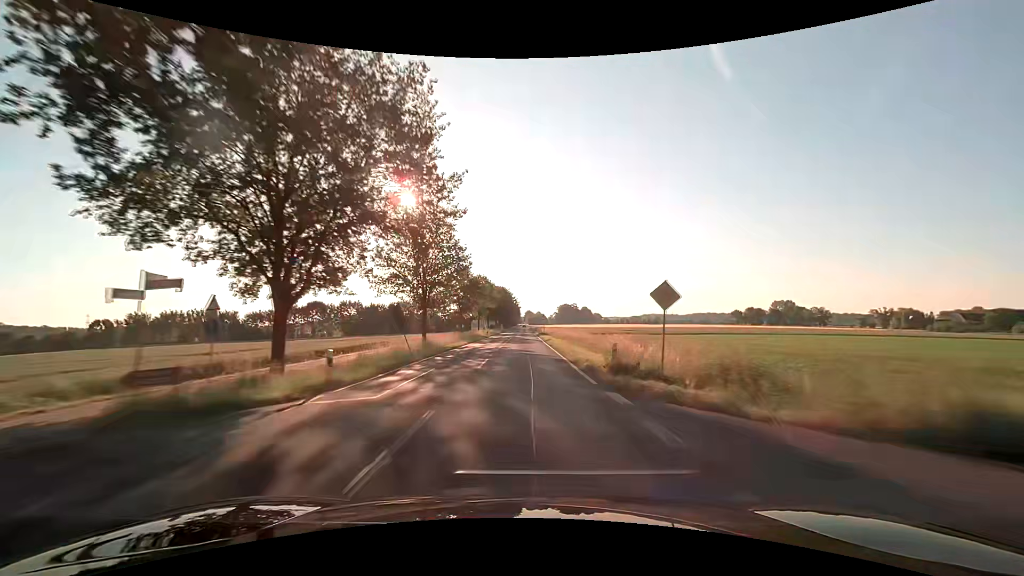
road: secondary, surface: asphalt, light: Day
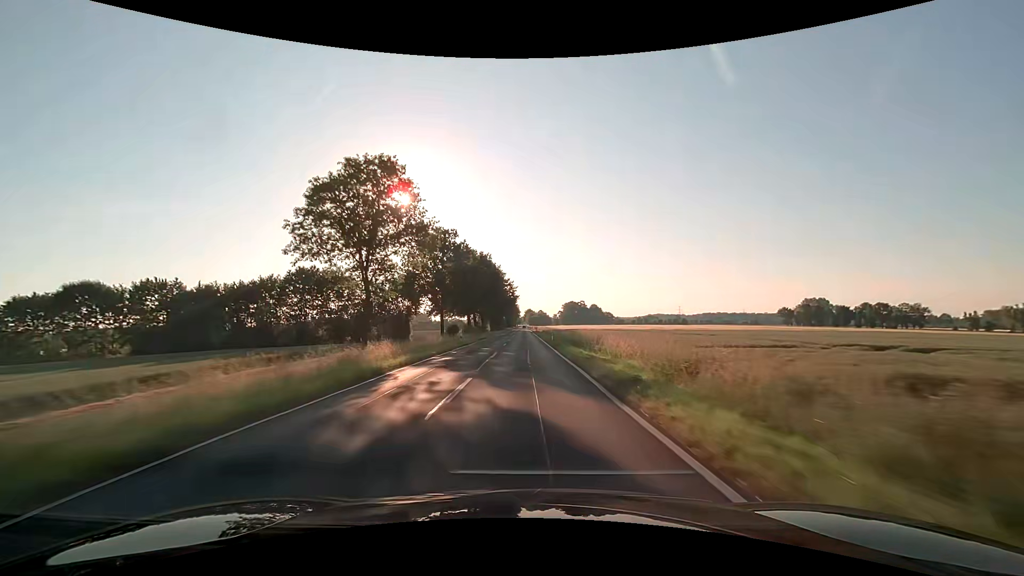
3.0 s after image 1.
(-0.3, +79.0) m; 0°
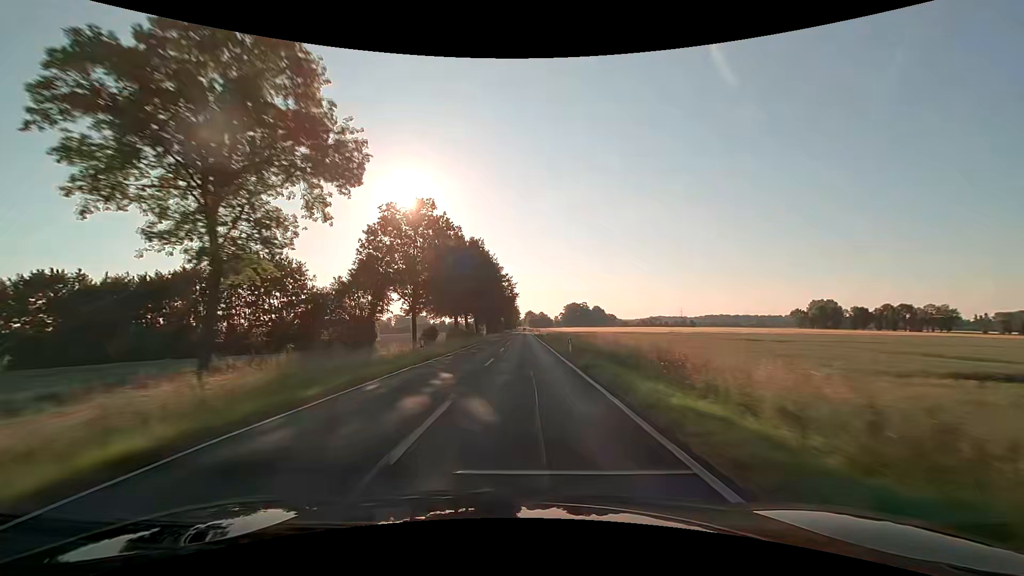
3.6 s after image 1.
(0.0, +15.8) m; 0°
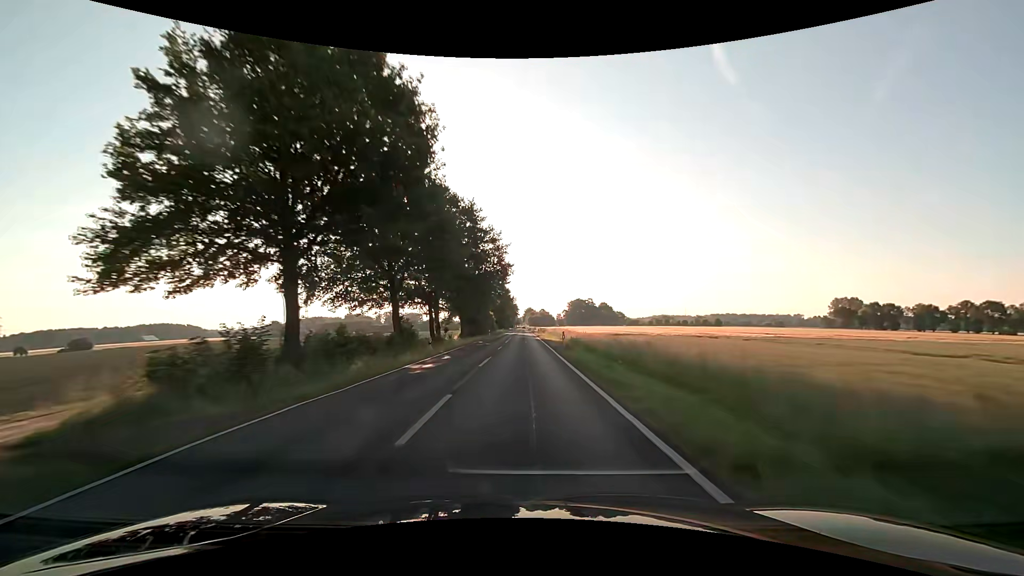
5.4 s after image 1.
(+0.1, +47.4) m; 0°
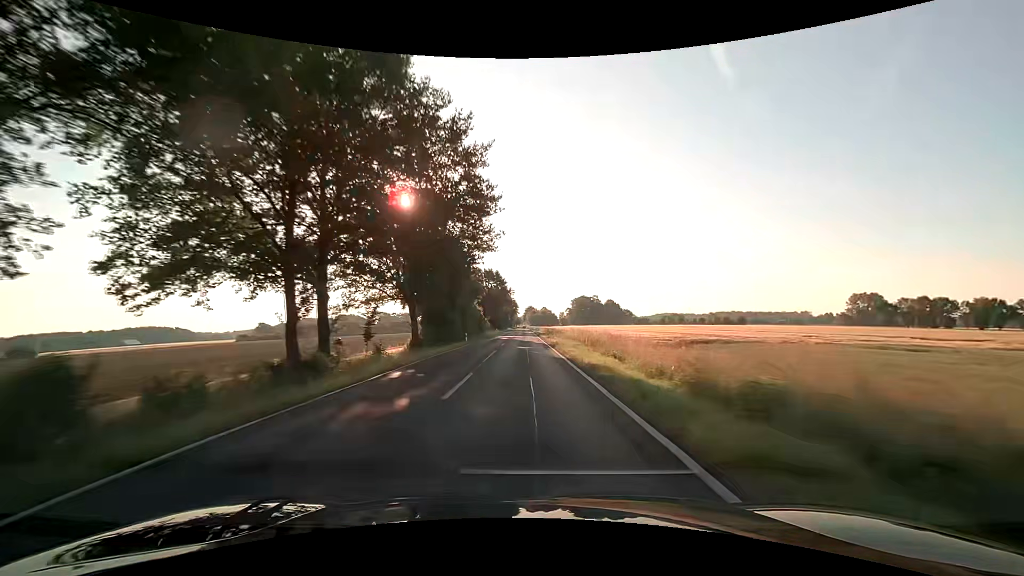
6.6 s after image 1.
(0.0, +31.6) m; 0°
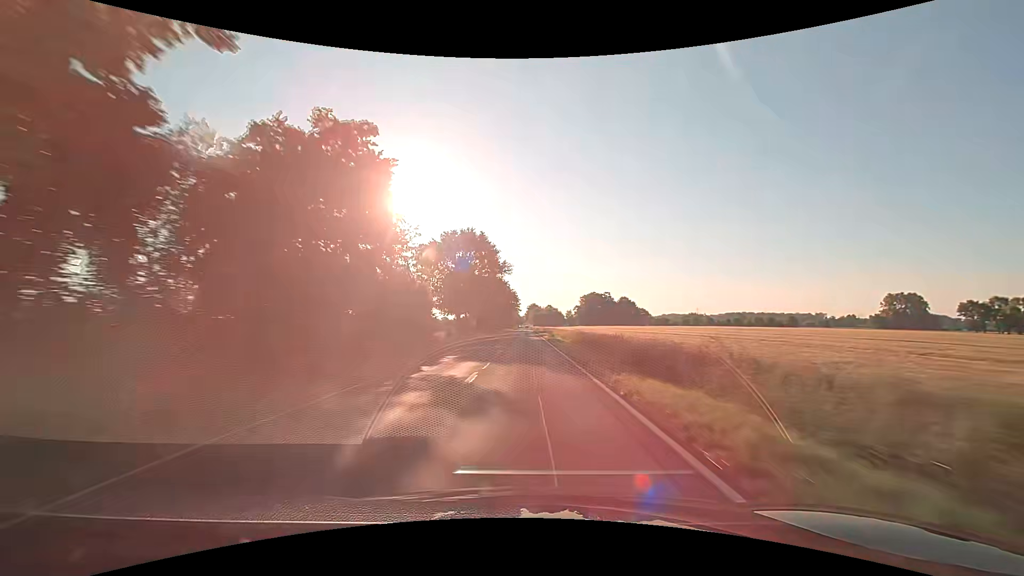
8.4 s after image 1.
(-0.1, +47.4) m; 0°
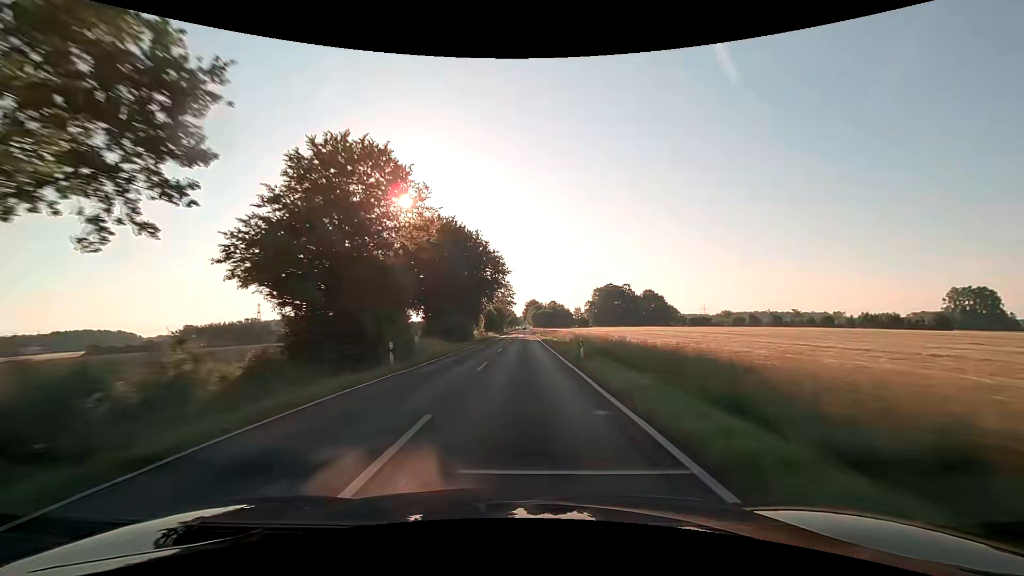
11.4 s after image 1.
(+0.6, +78.9) m; 0°
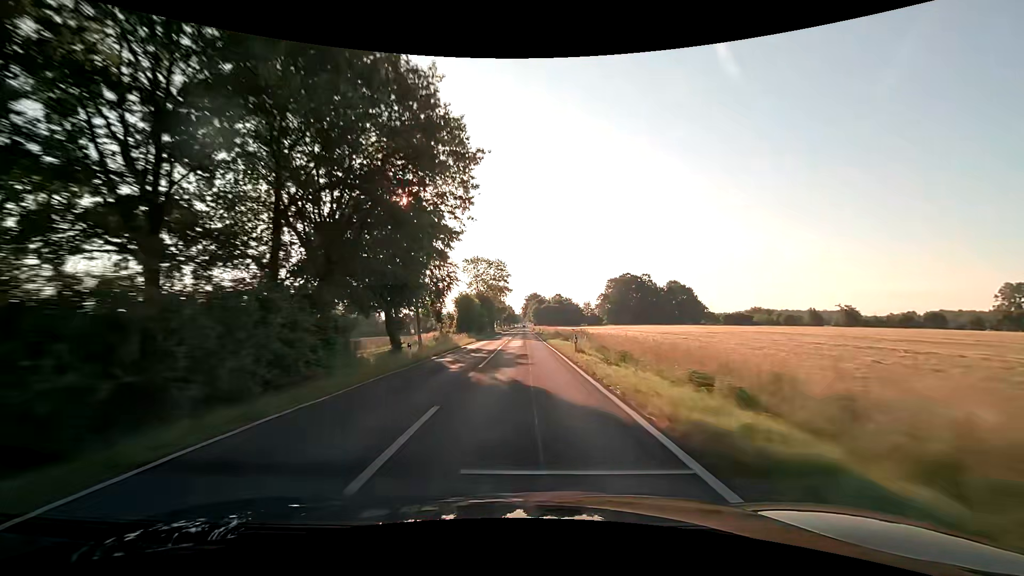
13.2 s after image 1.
(0.0, +47.4) m; 0°
(0, +10) (0, +20) (0, +30) (0, +40) (0, +50) (0, +60) (0, +70) (0, +80) (0, +90) (0, +100) m
